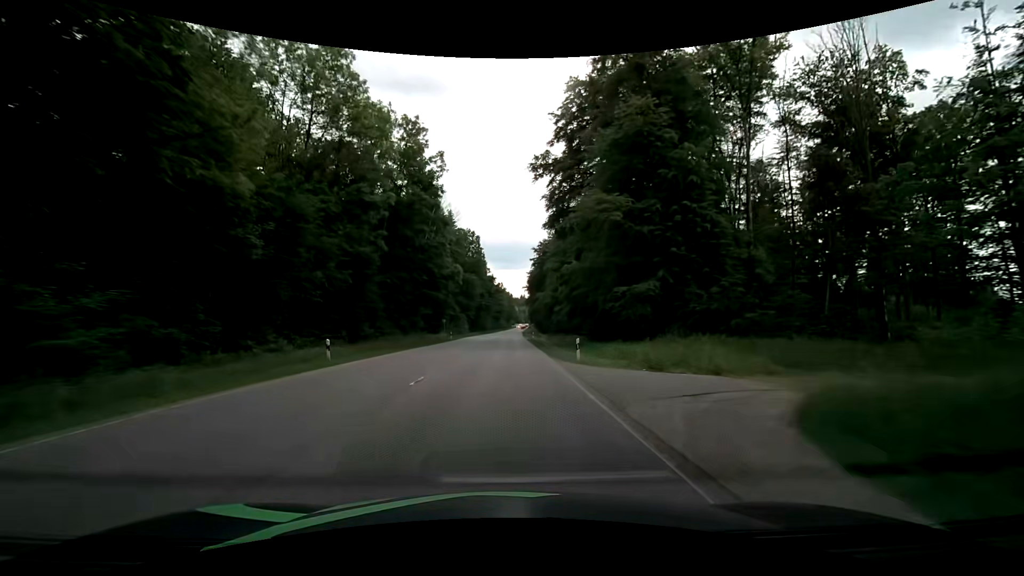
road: secondary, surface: asphalt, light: Day
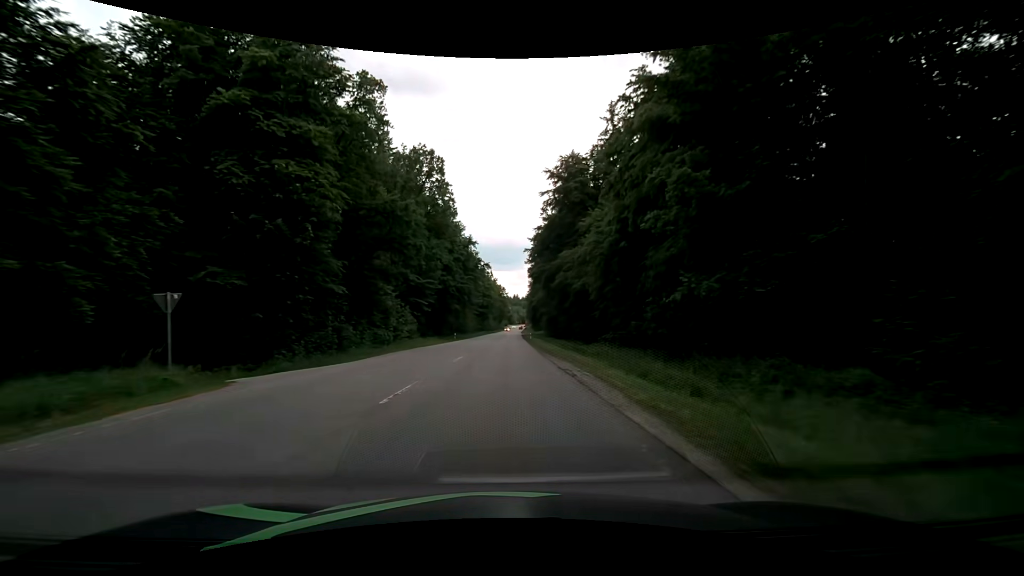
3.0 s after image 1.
(+0.6, +62.4) m; +1°
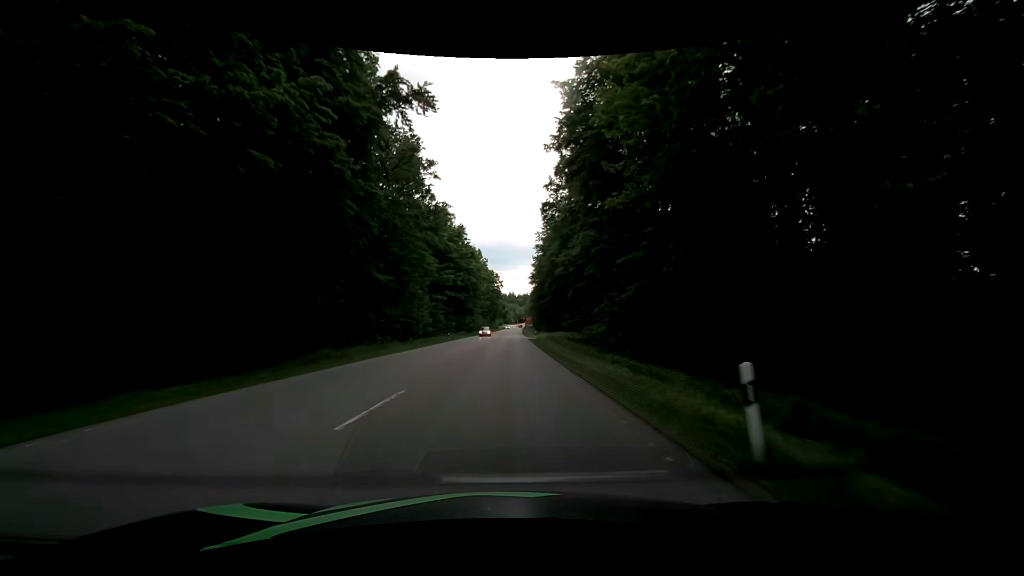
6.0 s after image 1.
(0.0, +62.4) m; +1°
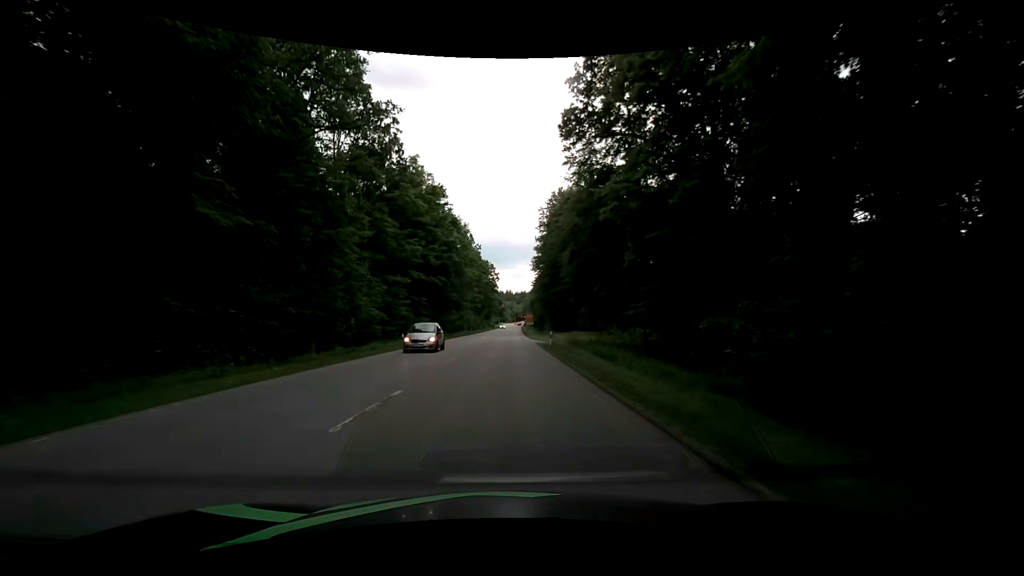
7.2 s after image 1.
(-0.1, +24.5) m; +1°
